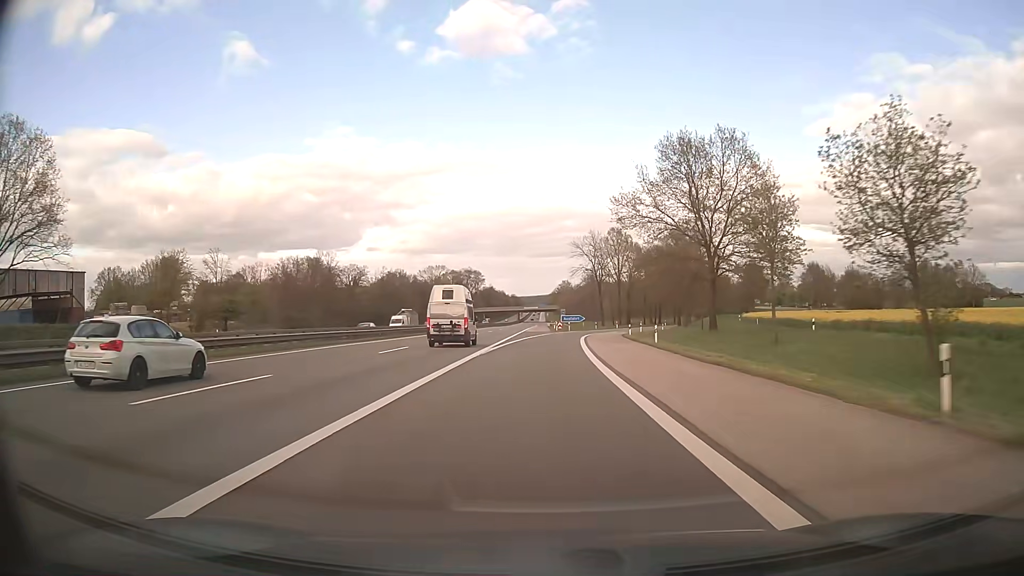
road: motorway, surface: asphalt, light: Day
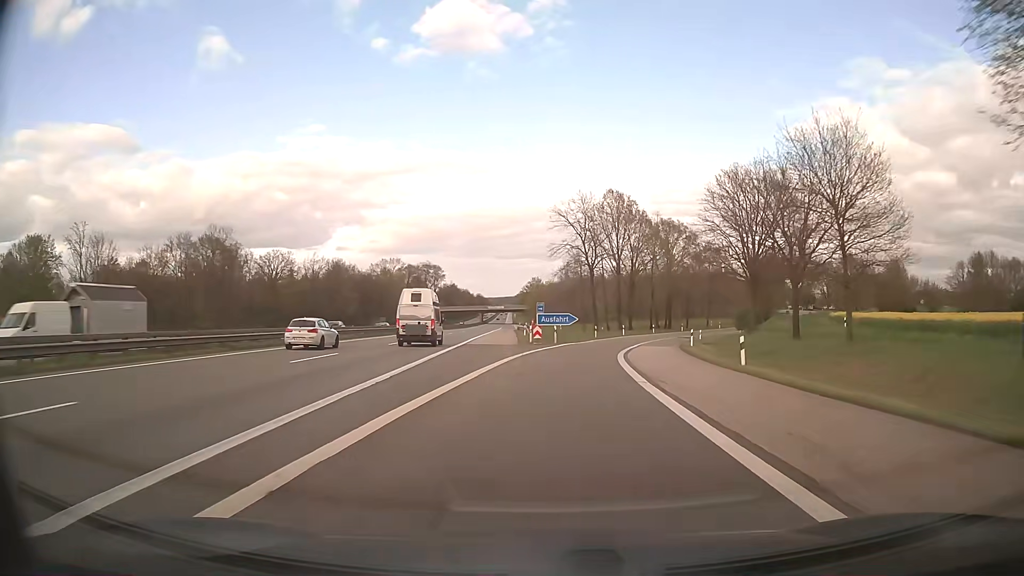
(+0.4, +41.6) m; +2°
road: motorway_link
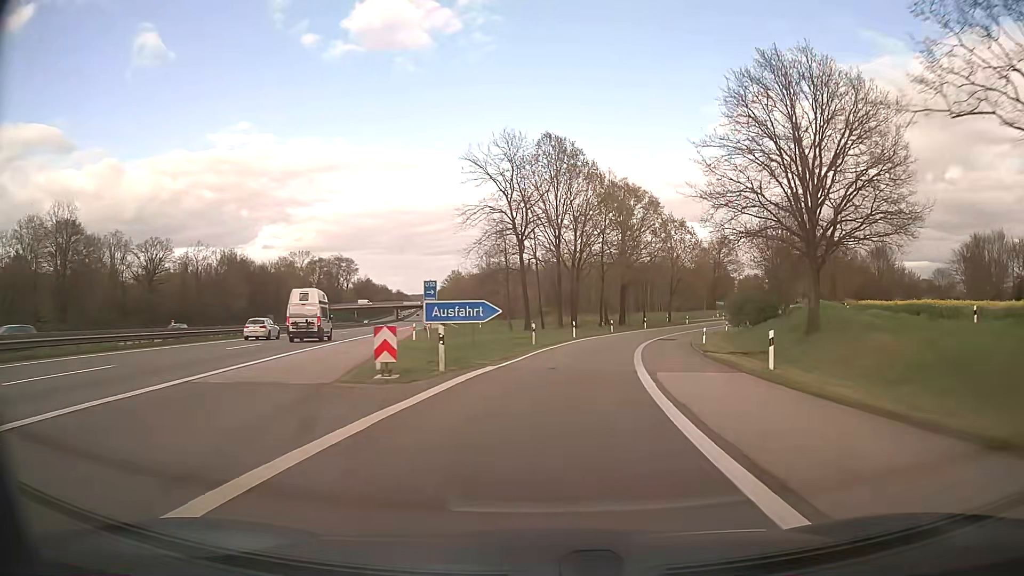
(+1.5, +26.6) m; +7°
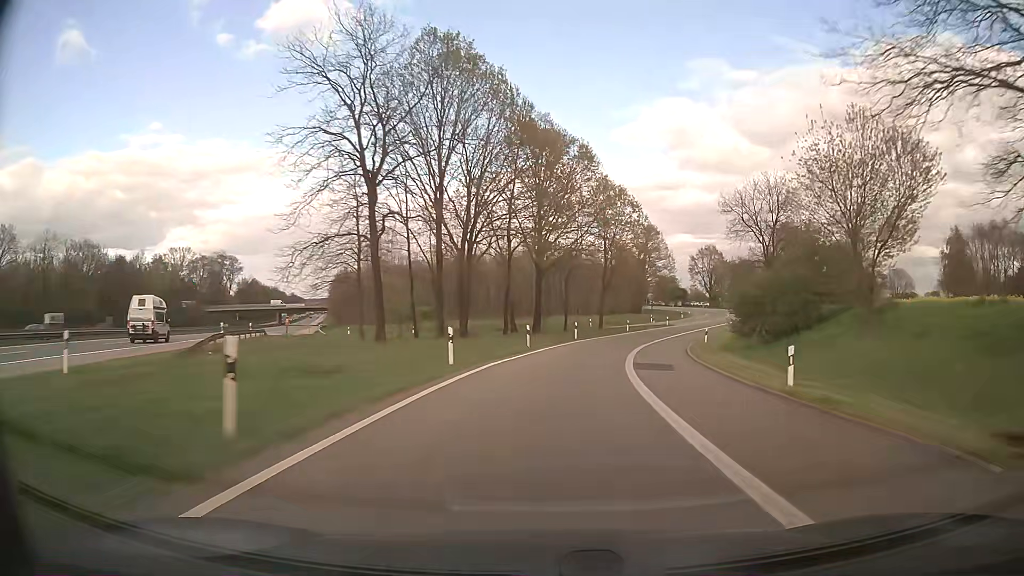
(+1.8, +25.8) m; +8°
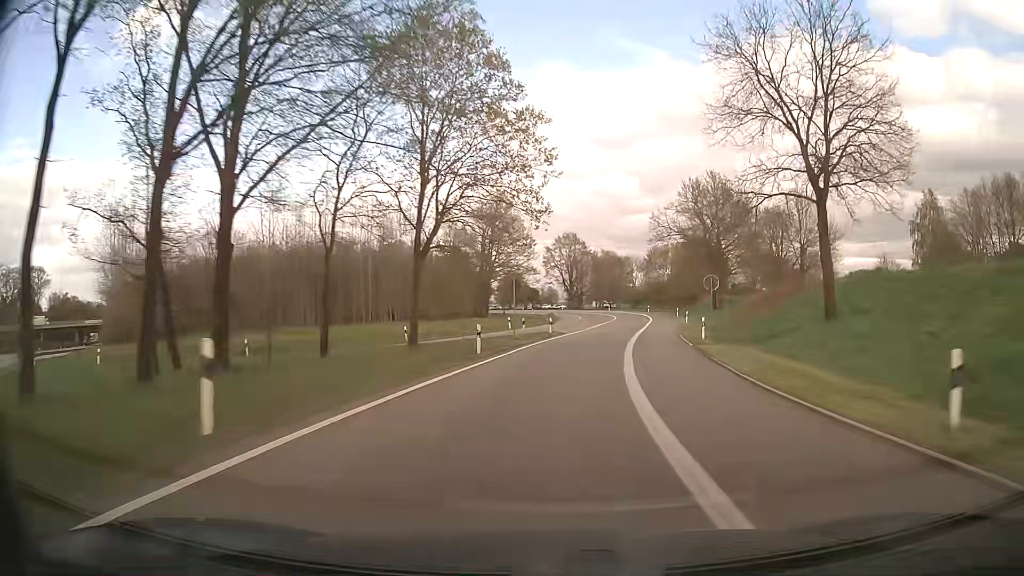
(+4.3, +37.5) m; +13°
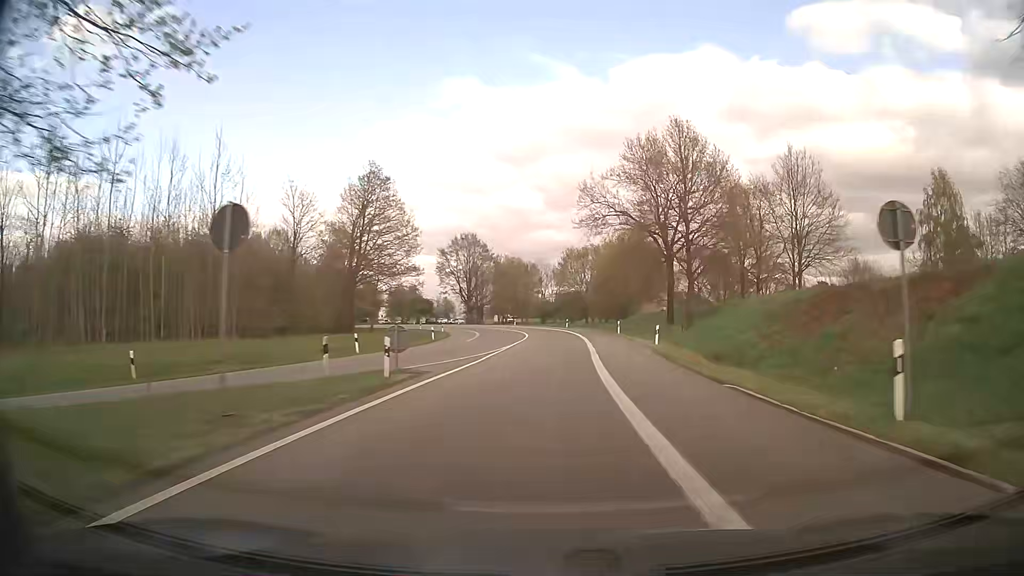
(+1.9, +24.4) m; +8°
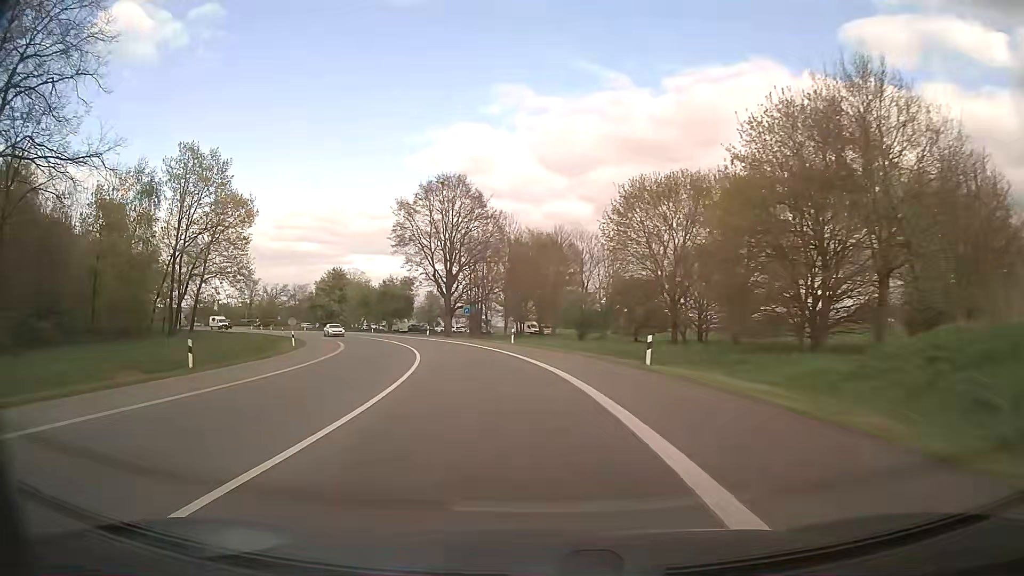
(+1.7, +60.4) m; -4°
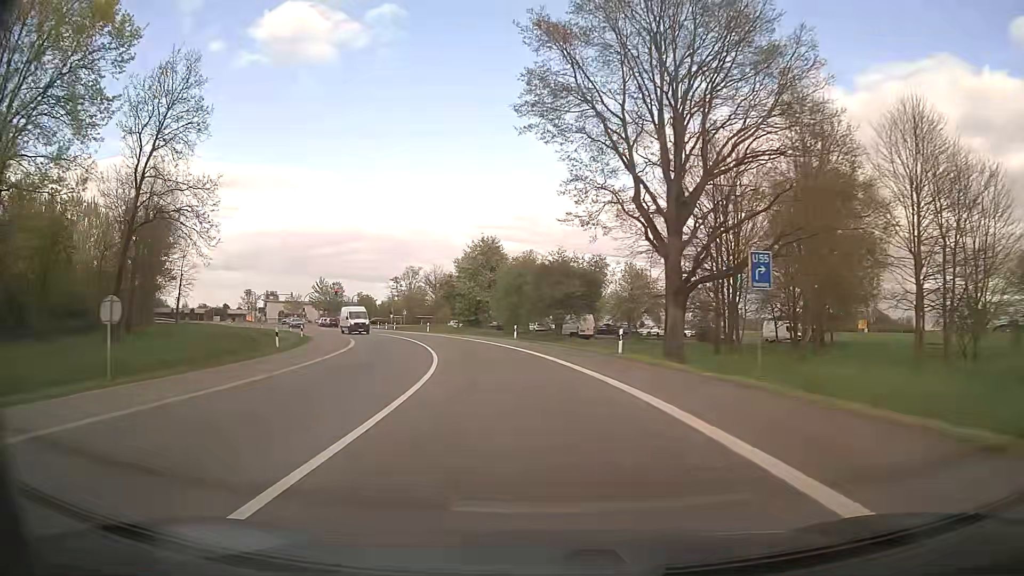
(-6.8, +45.3) m; -17°
(0, +10) (-1, +20) (-2, +30) (-4, +40) (-7, +49) (-10, +59) (-14, +68) (-18, +77) (-22, +86) (-26, +96) m
